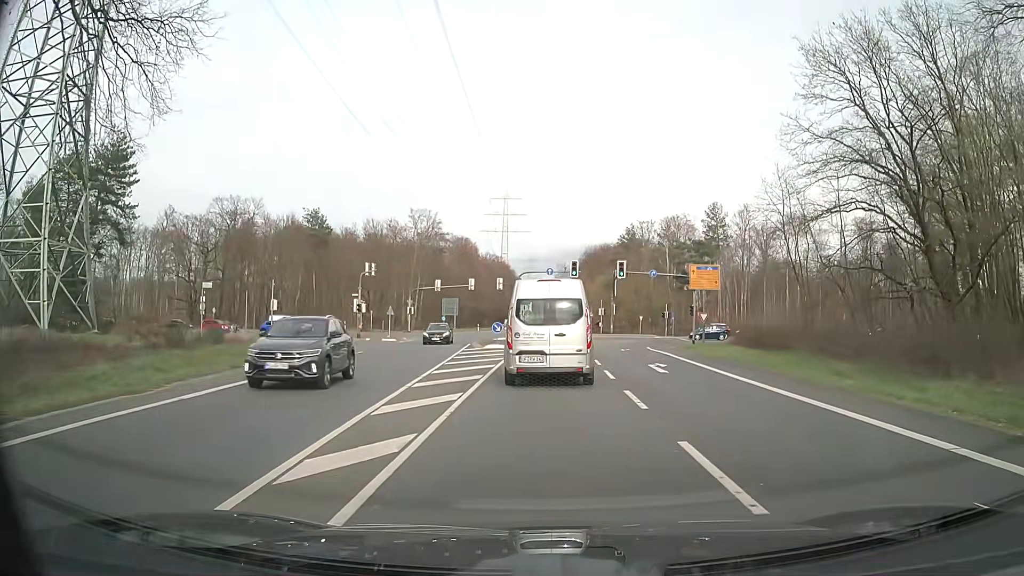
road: secondary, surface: asphalt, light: Day
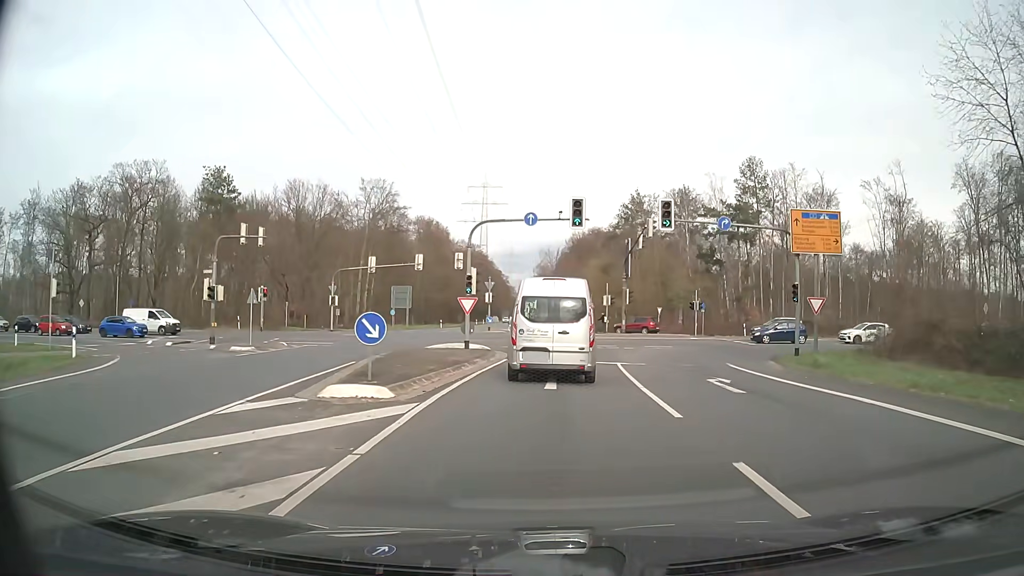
(+0.2, +26.4) m; +2°
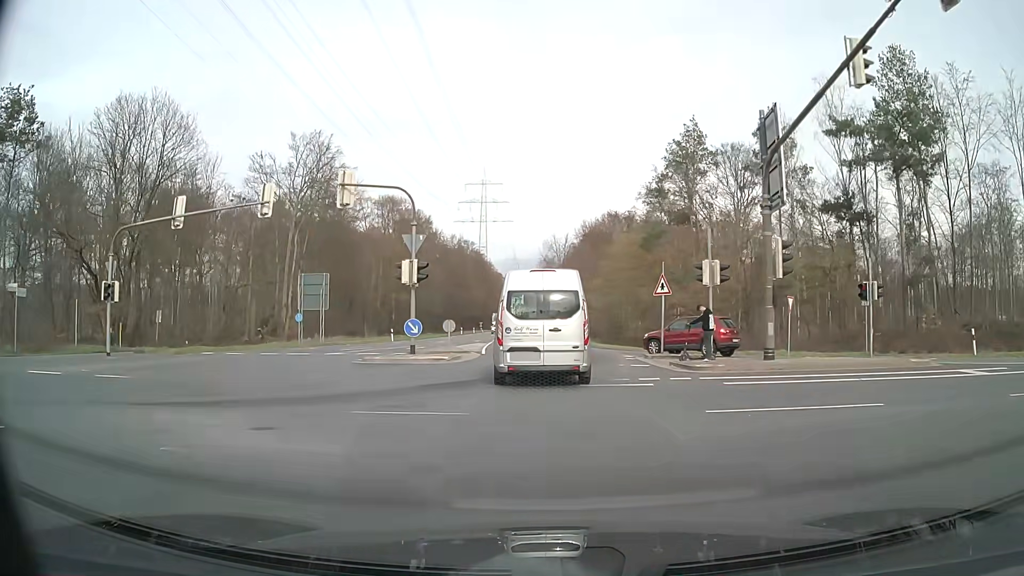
(0.0, +34.0) m; -1°
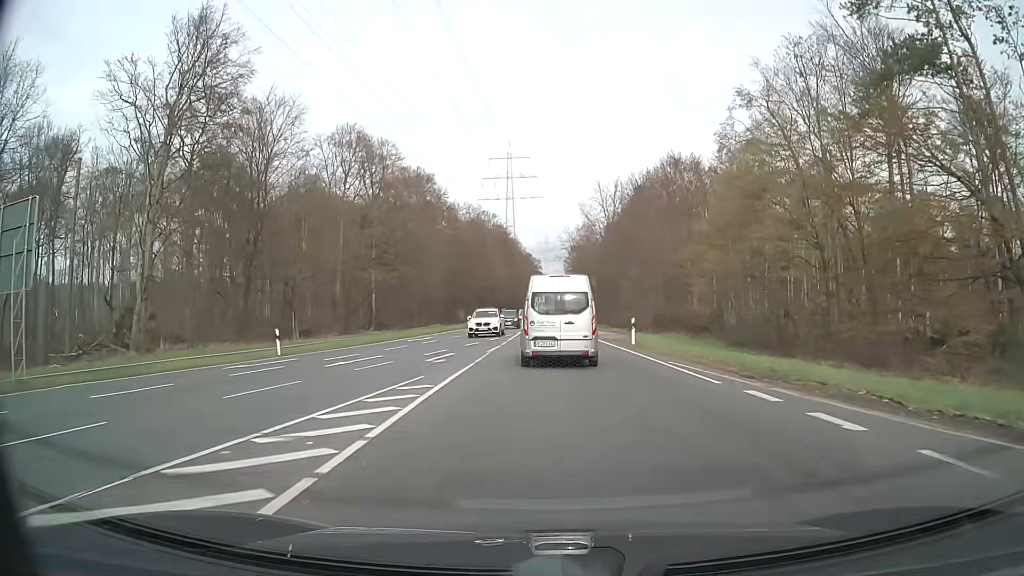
(-1.0, +34.9) m; -2°
(0, +10) (0, +20) (0, +30) (0, +40) (0, +50) (0, +60) (0, +70) (0, +80) (0, +90) (0, +100) m
